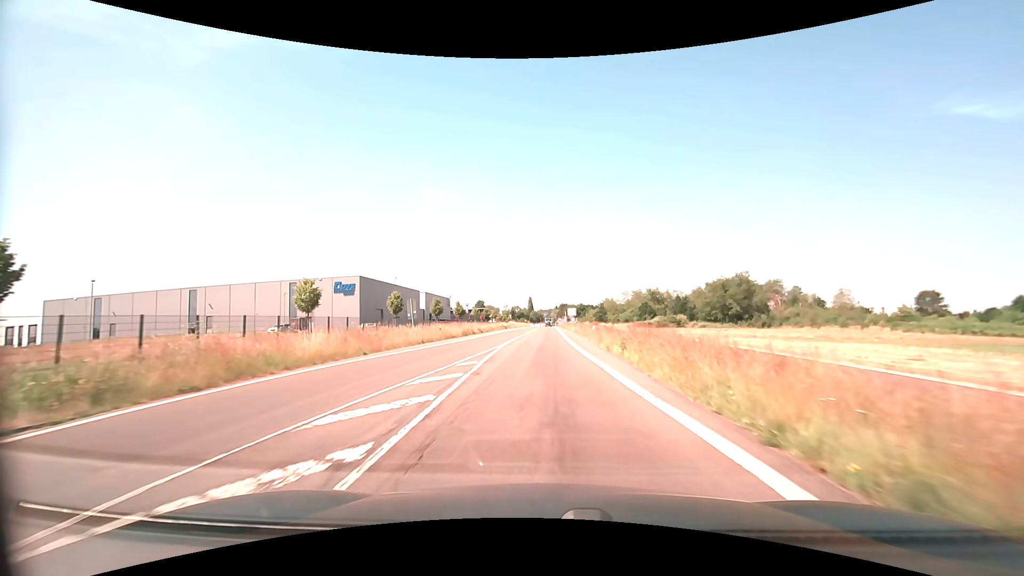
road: secondary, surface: asphalt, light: Day
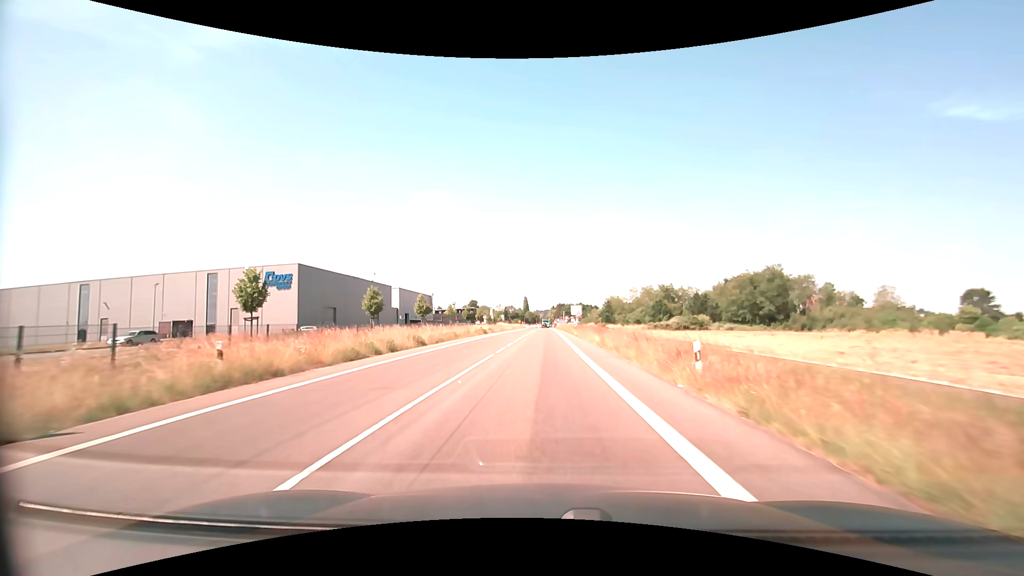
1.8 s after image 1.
(0.0, +26.3) m; 0°
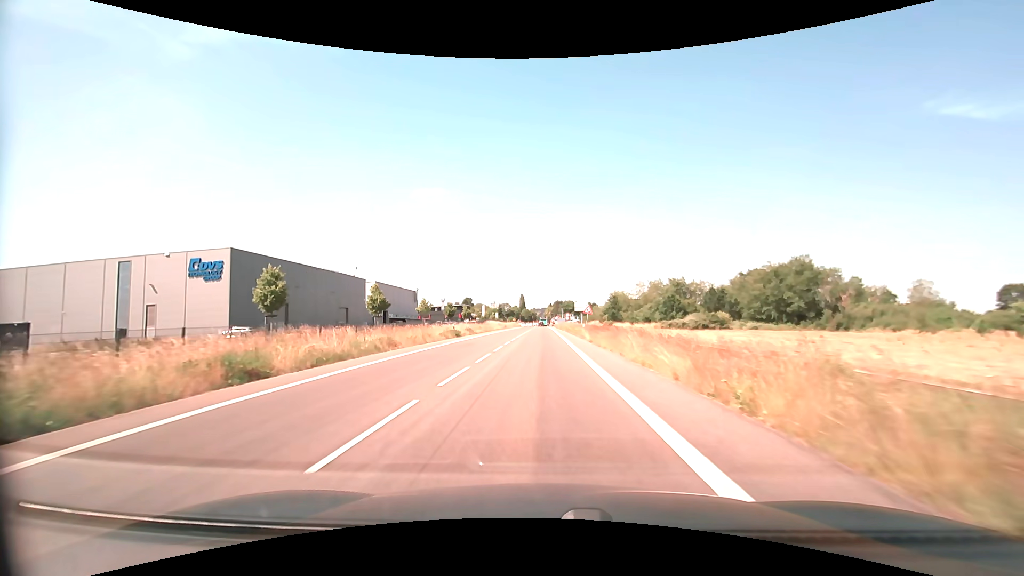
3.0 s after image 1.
(0.0, +17.4) m; 0°
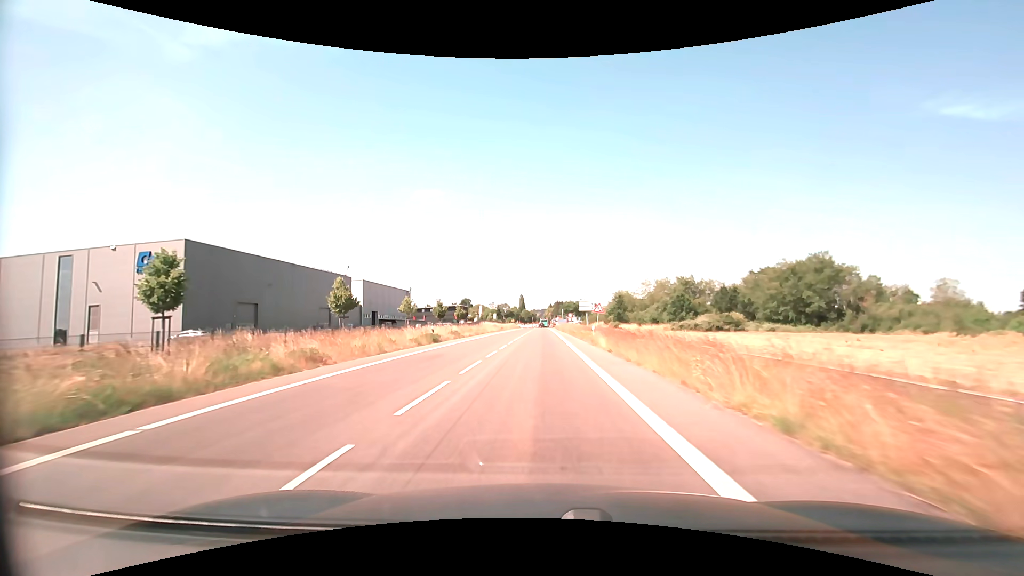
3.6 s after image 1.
(0.0, +8.7) m; 0°
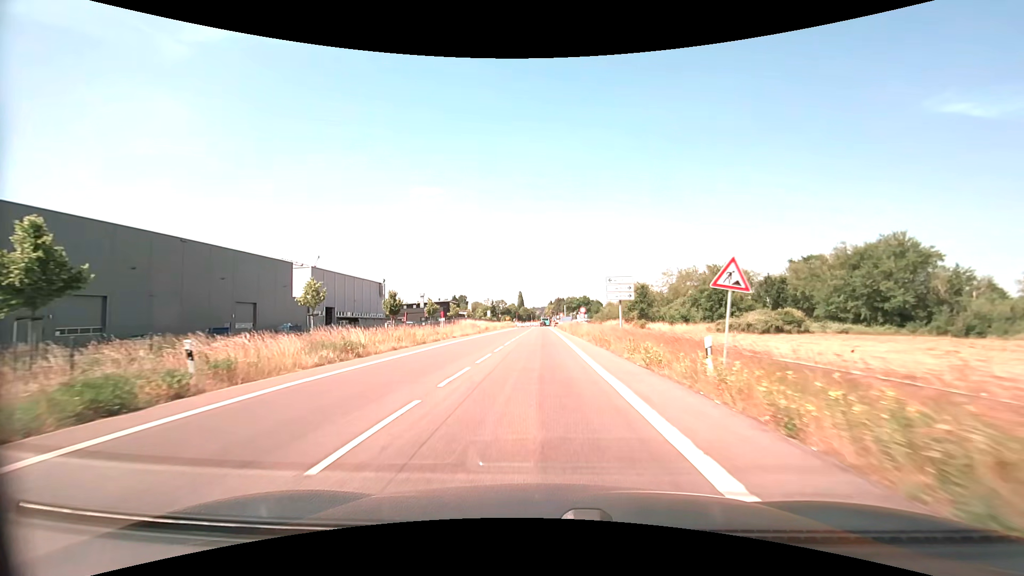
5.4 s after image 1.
(0.0, +25.5) m; 0°
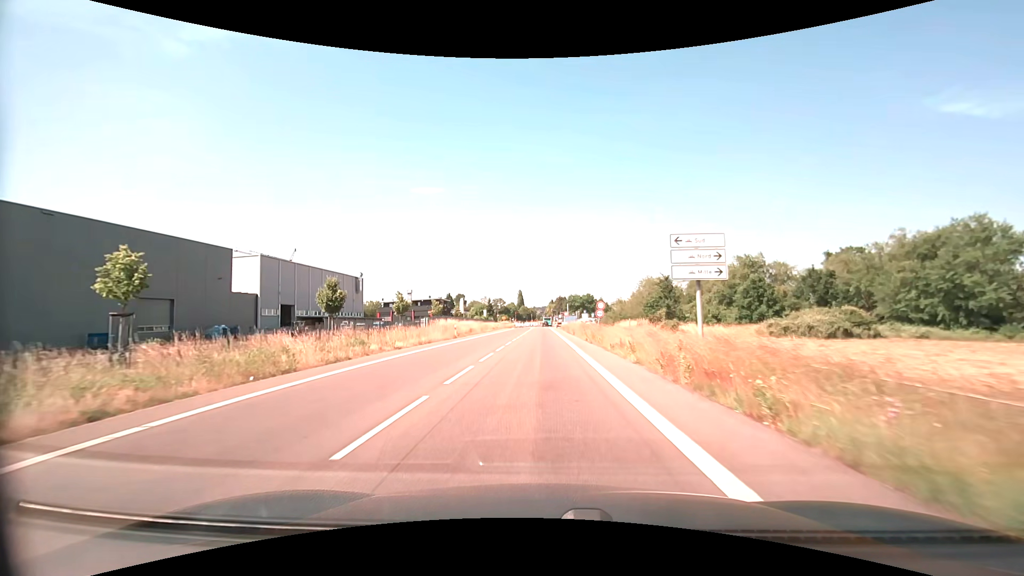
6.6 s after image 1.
(0.0, +16.5) m; 0°
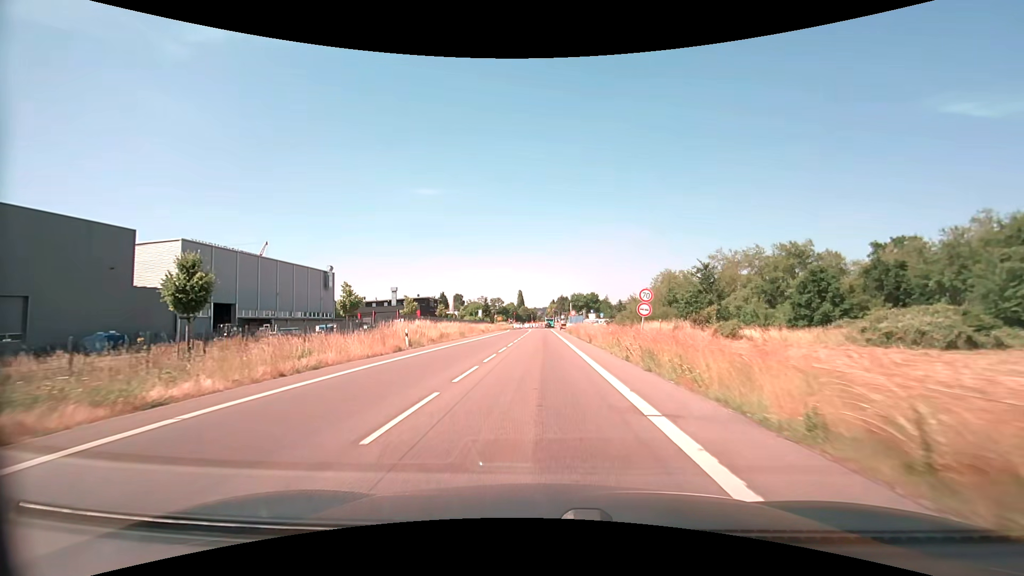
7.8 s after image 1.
(-0.1, +16.4) m; -1°
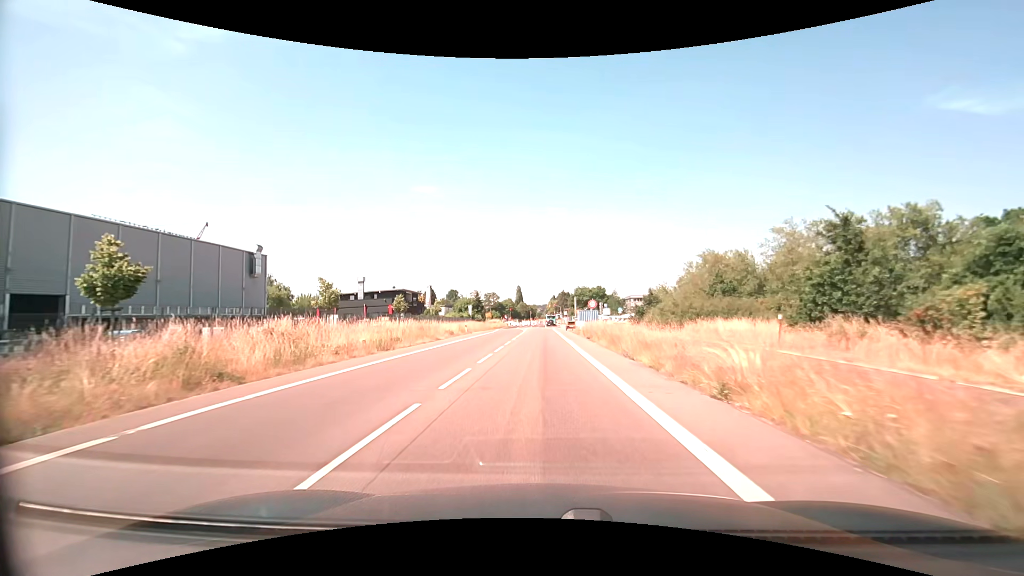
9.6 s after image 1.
(+0.1, +24.3) m; 0°
(0, +10) (0, +20) (0, +30) (0, +40) (0, +50) (0, +60) (+1, +70) (+1, +80) (+1, +90) (+1, +100) m
